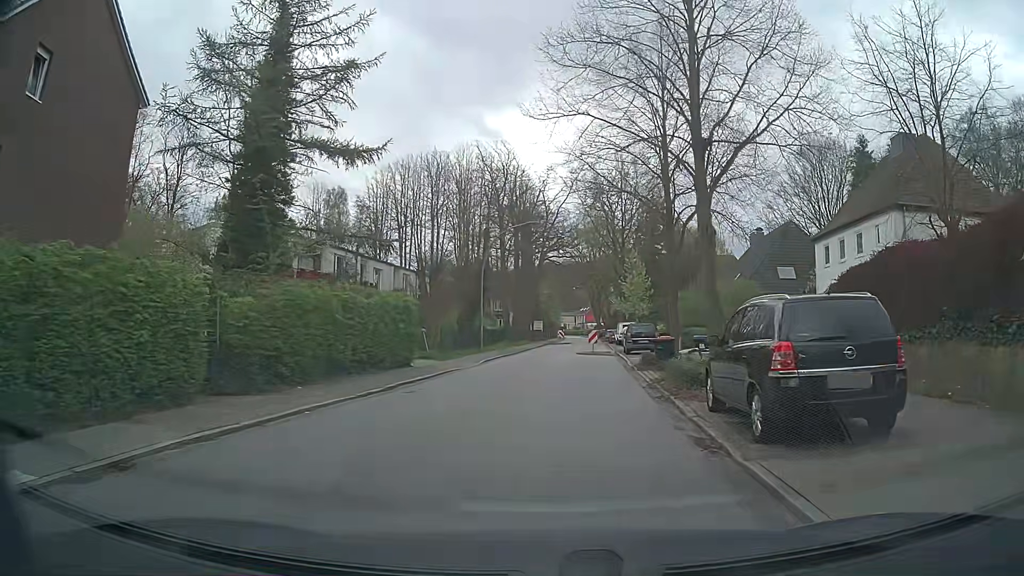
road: tertiary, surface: asphalt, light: Day
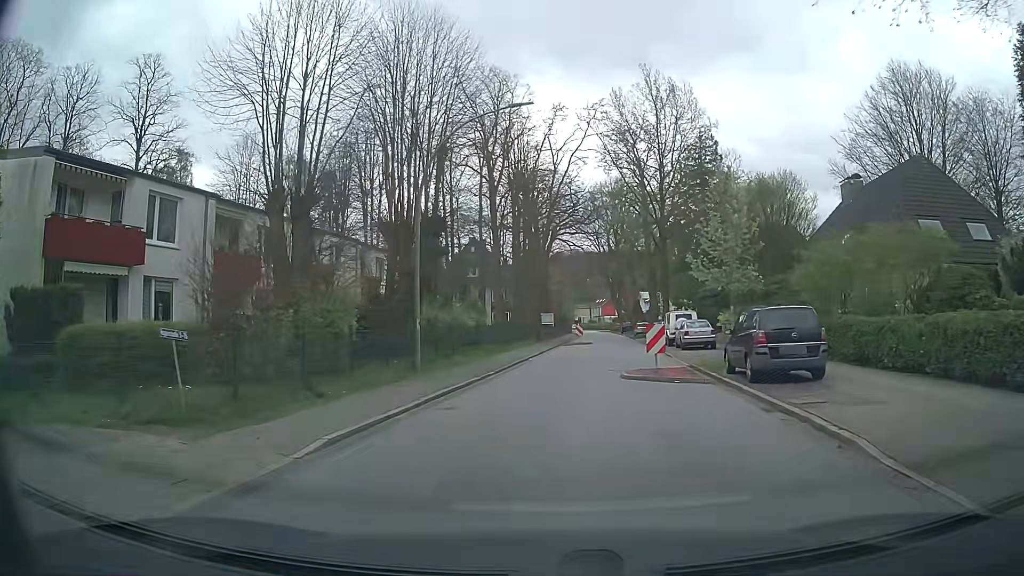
(+0.5, +21.4) m; +1°
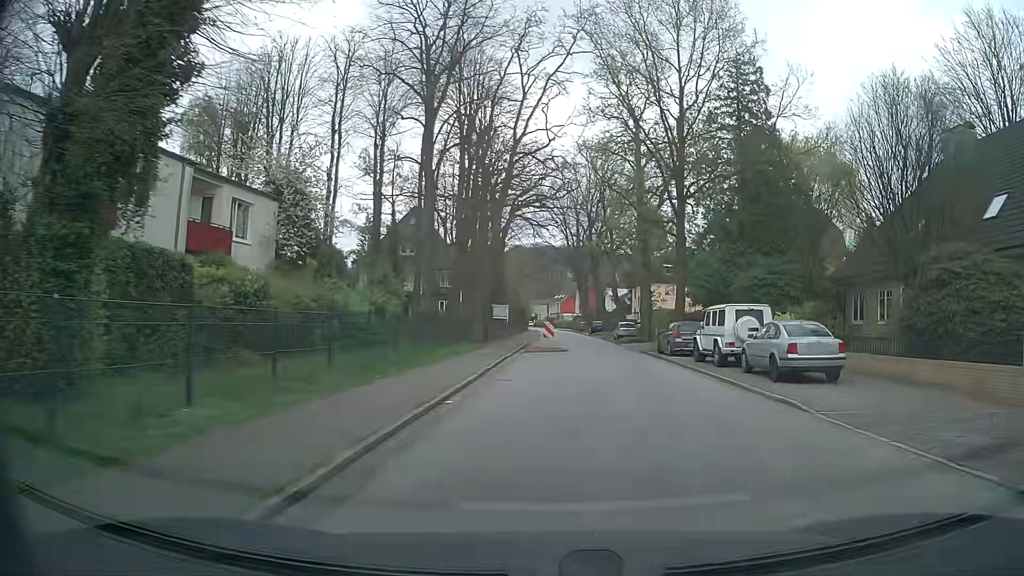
(-0.3, +17.7) m; +3°
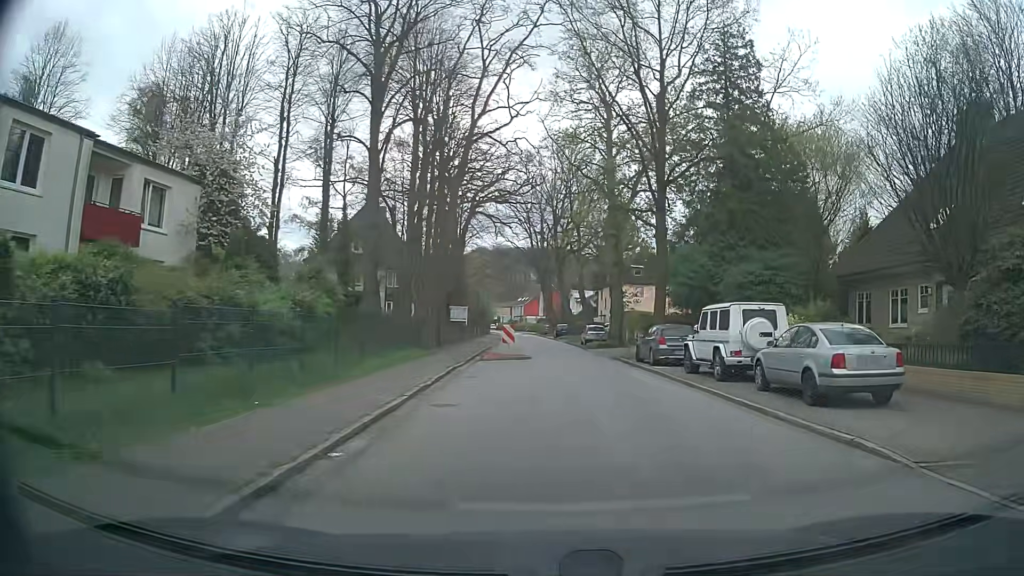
(+0.1, +4.4) m; +4°
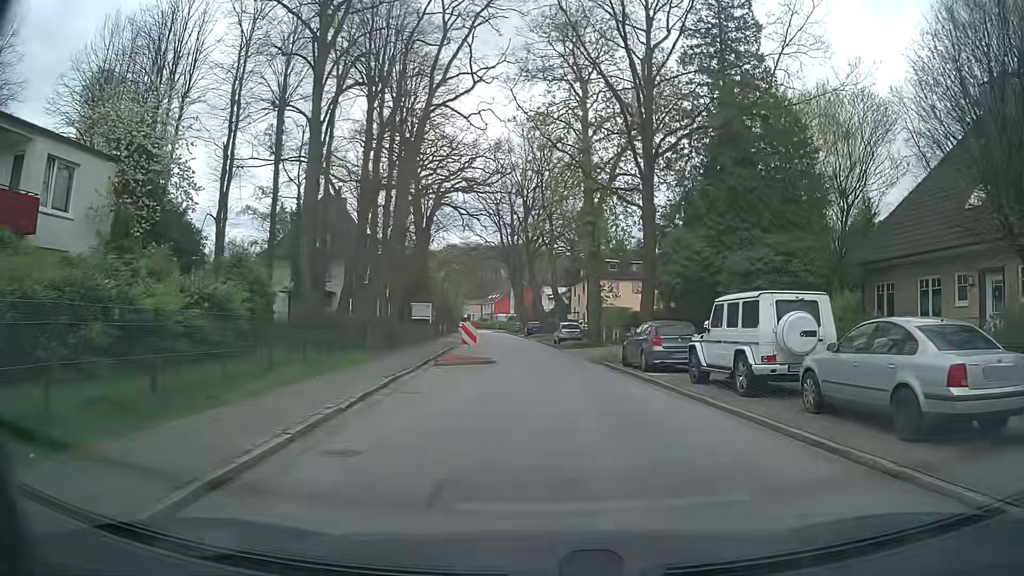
(+0.1, +4.4) m; +2°
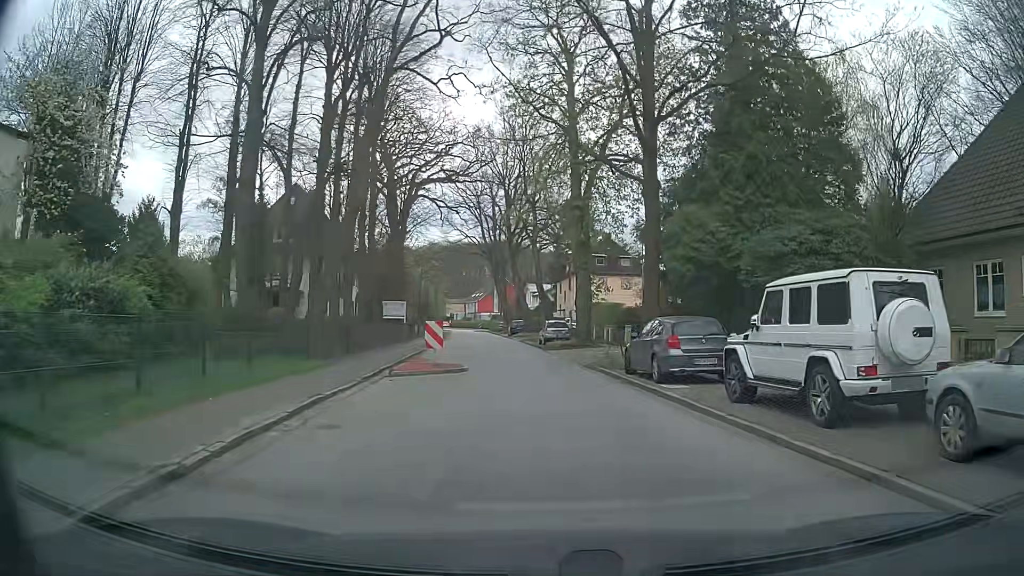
(0.0, +4.4) m; +1°
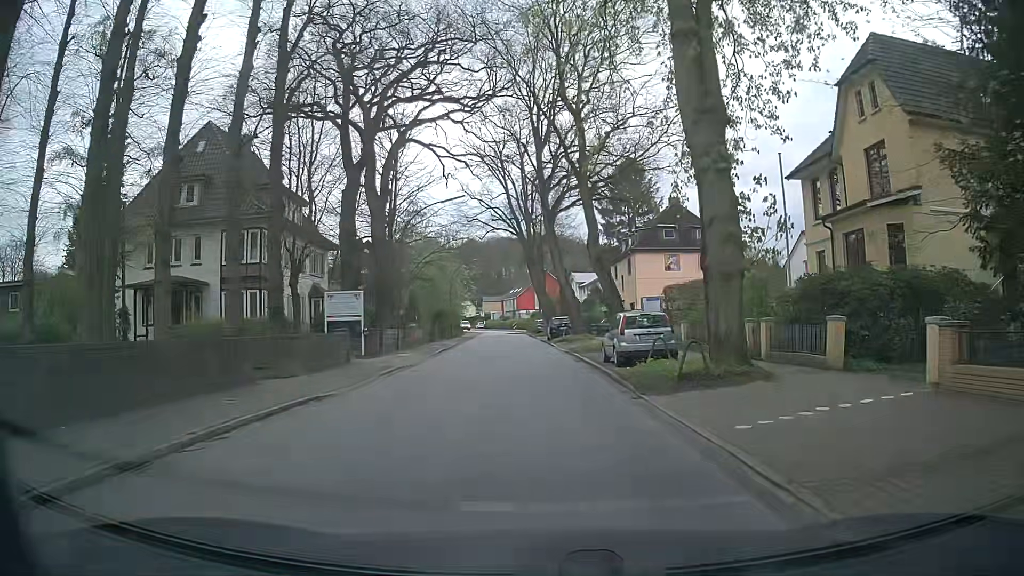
(-0.7, +22.3) m; -3°
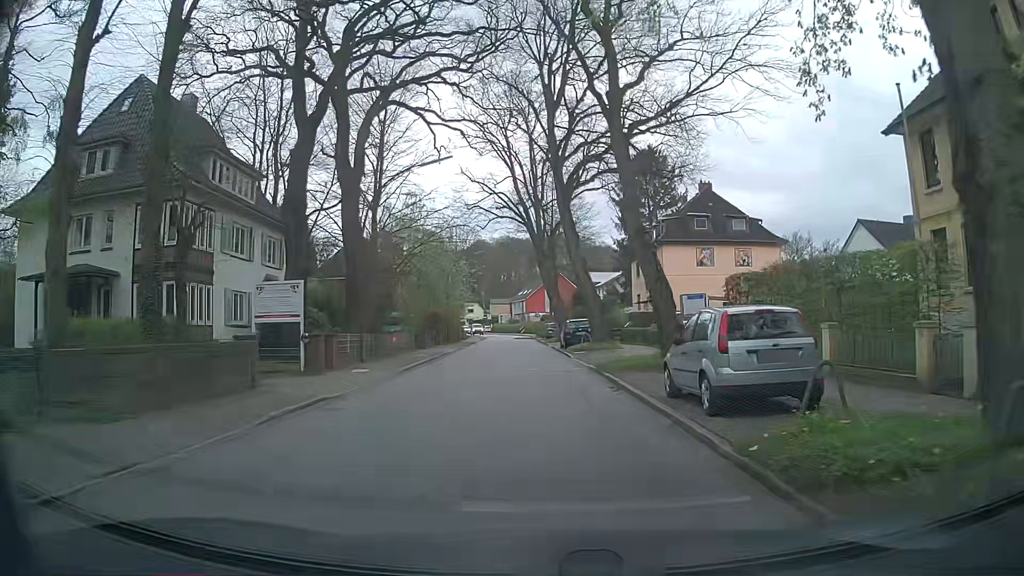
(-0.2, +9.0) m; -2°
(0, +10) (0, +20) (-1, +30) (-1, +40) (-1, +50) (-2, +60) (-3, +70) (-5, +79) (-5, +89) (-5, +99) m
